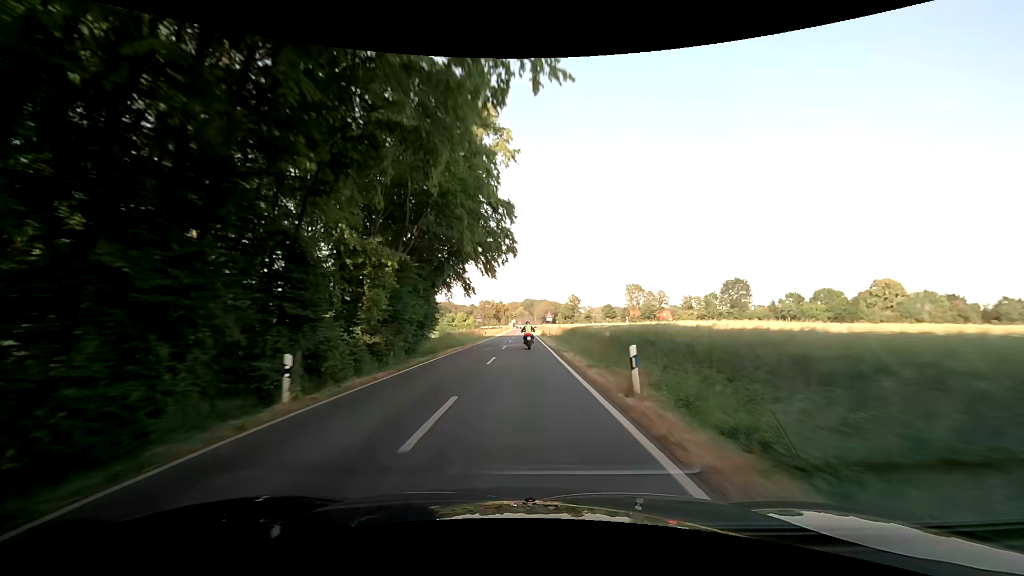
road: secondary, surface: asphalt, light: Day
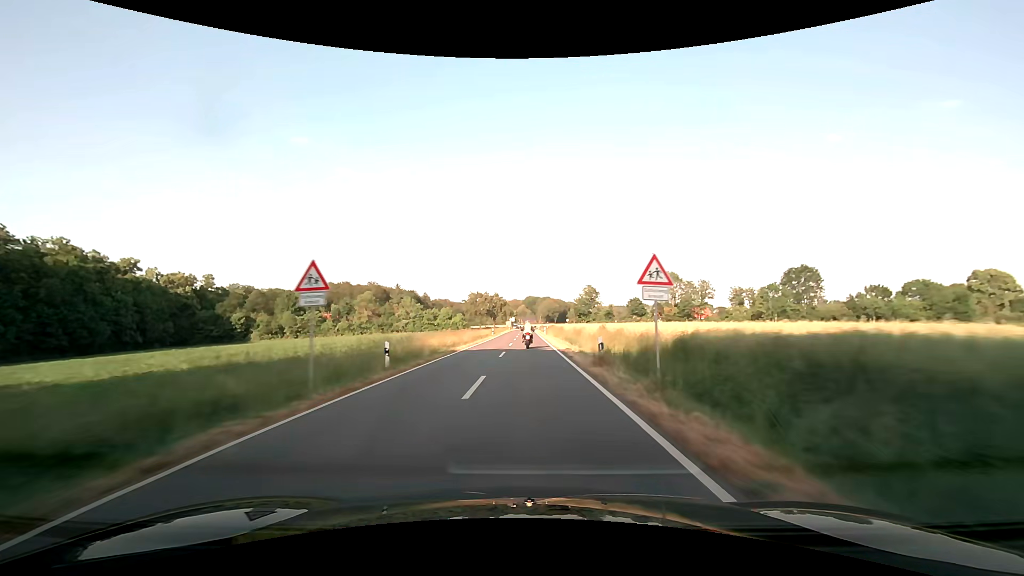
(0.0, +44.4) m; 0°
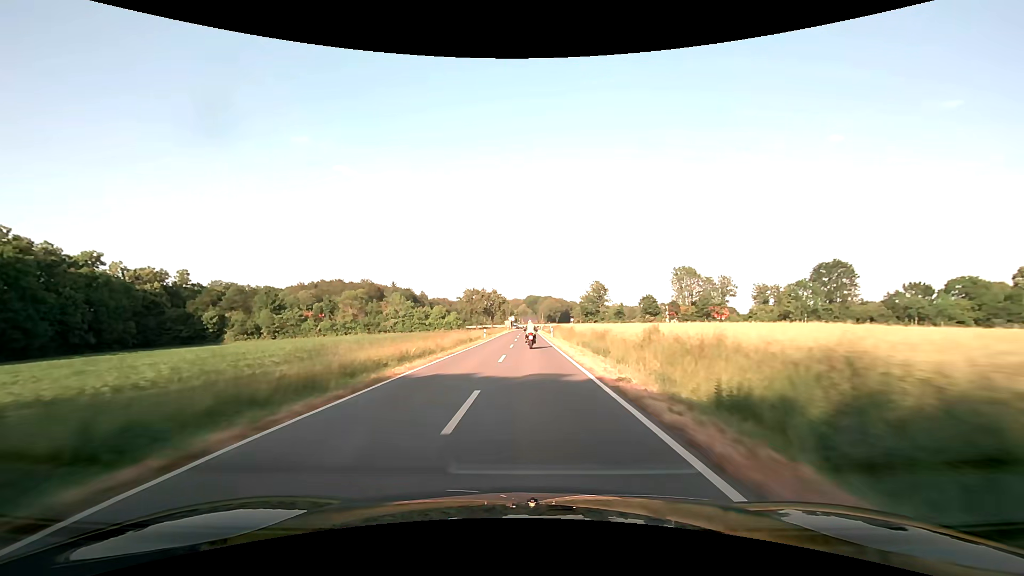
(0.0, +14.8) m; 0°
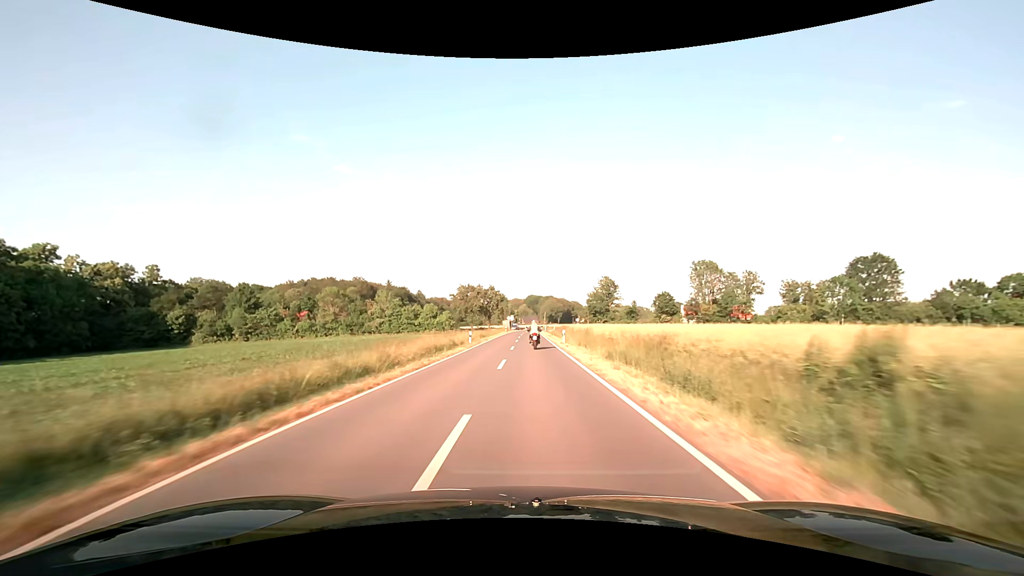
(0.0, +14.8) m; 0°
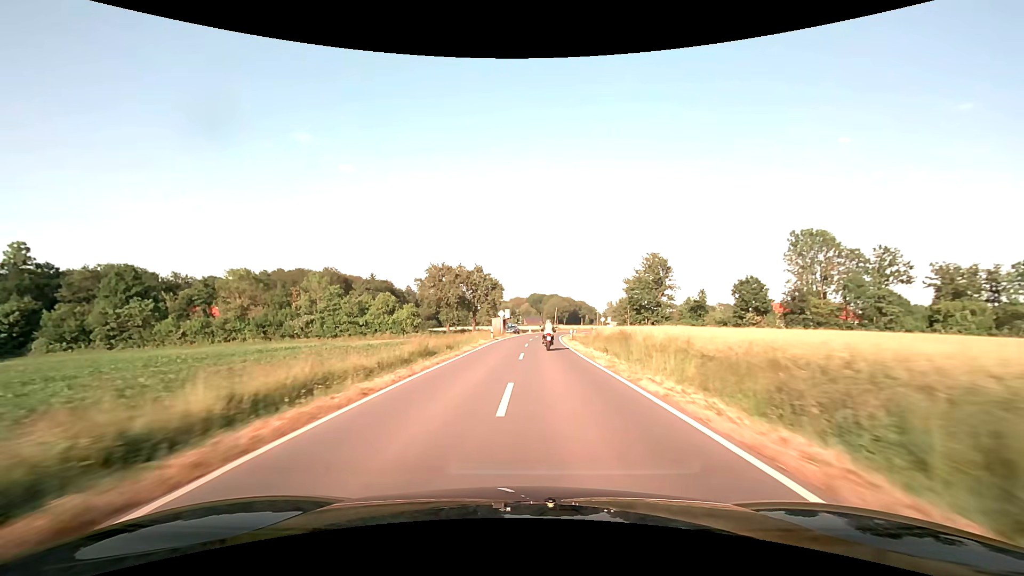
(-0.1, +44.1) m; 0°
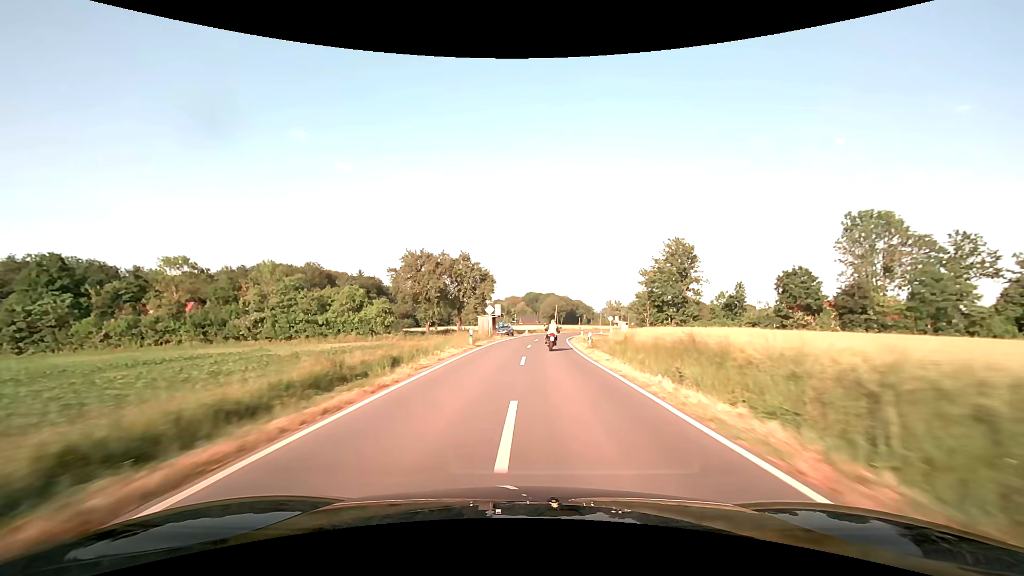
(0.0, +14.6) m; 0°
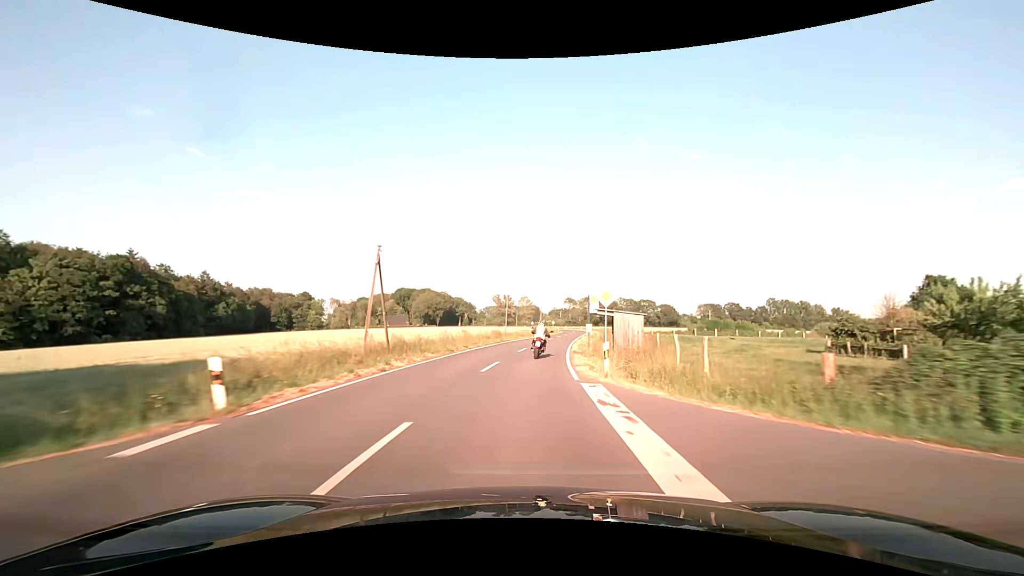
(+7.3, +72.7) m; +13°
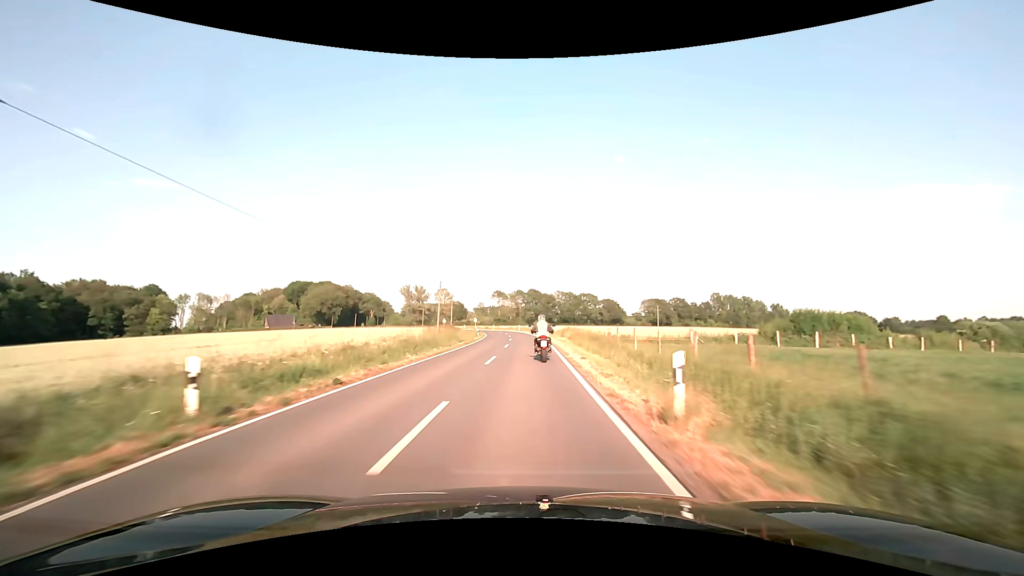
(+5.3, +57.4) m; +9°
(0, +10) (0, +20) (0, +30) (0, +40) (0, +50) (0, +60) (-1, +70) (-2, +80) (-4, +90) (-6, +100) m
